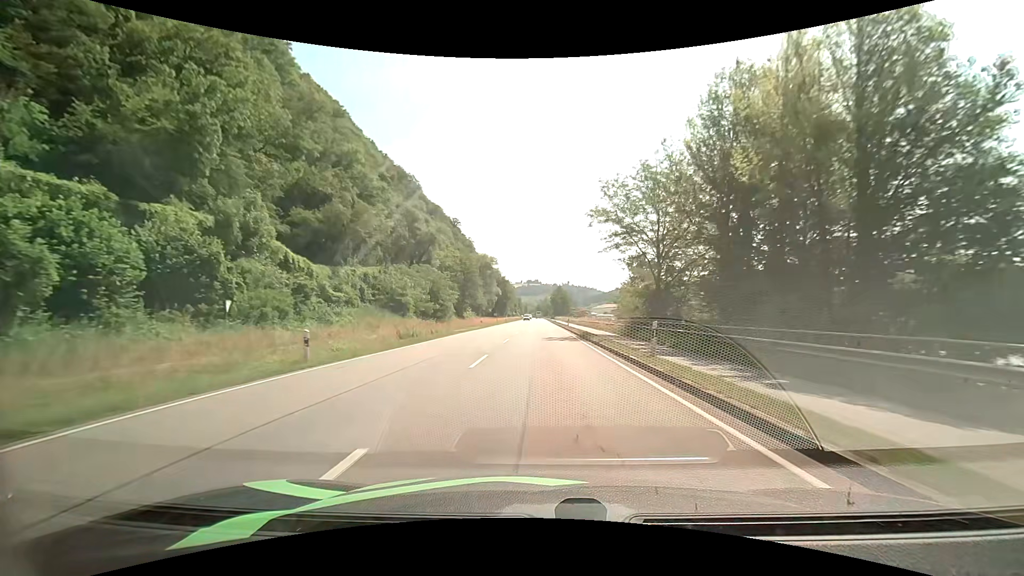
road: primary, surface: asphalt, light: Day
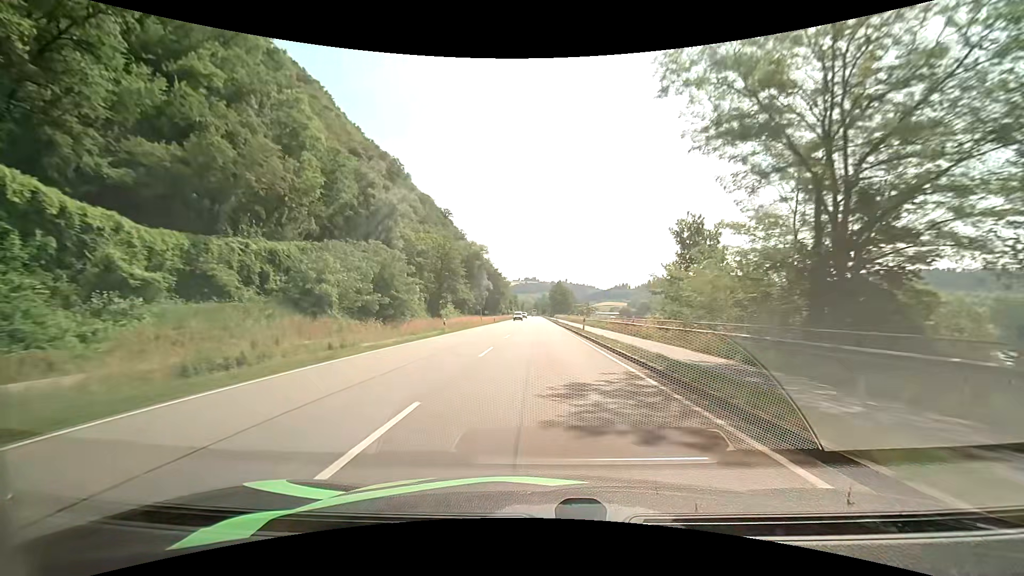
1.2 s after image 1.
(0.0, +21.7) m; 0°
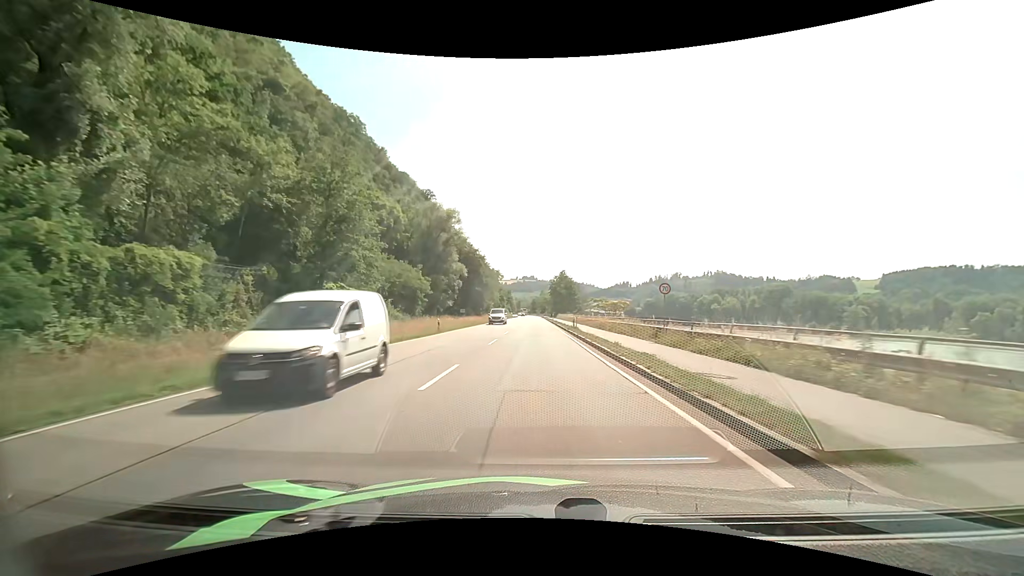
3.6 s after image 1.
(+0.1, +42.9) m; 0°
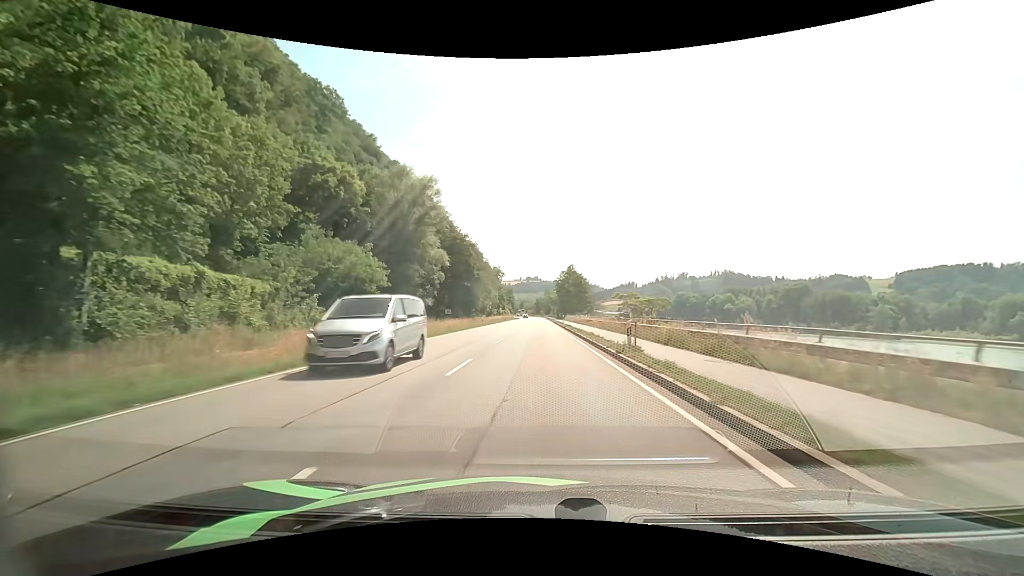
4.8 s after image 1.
(-0.1, +21.0) m; -1°
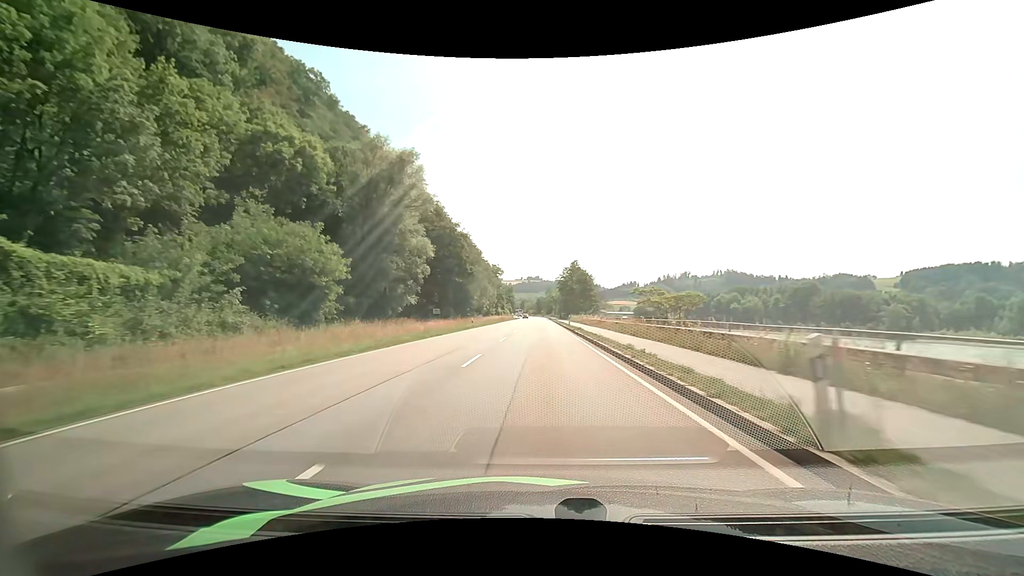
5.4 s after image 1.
(0.0, +10.4) m; 0°
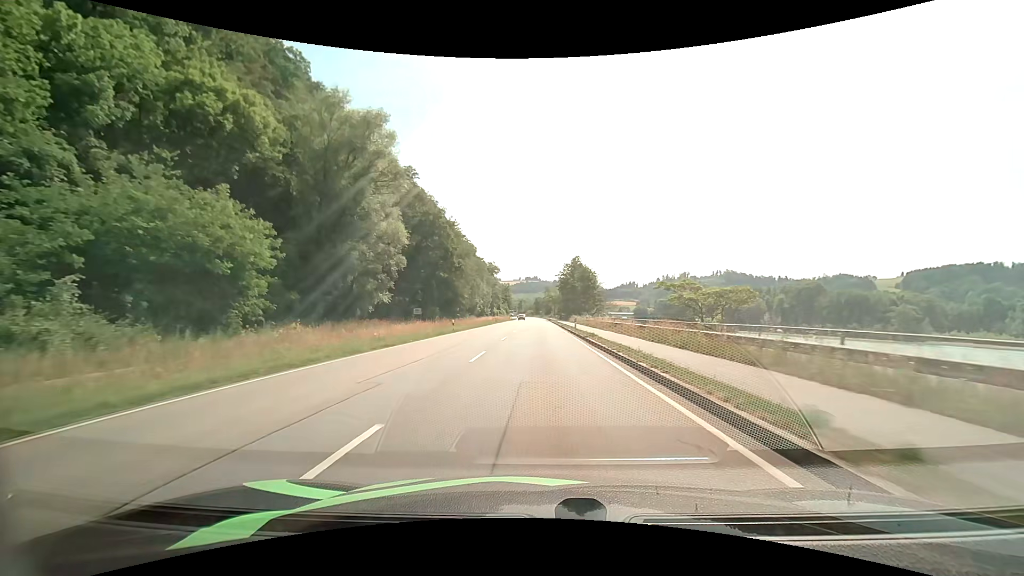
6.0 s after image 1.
(0.0, +10.4) m; 0°
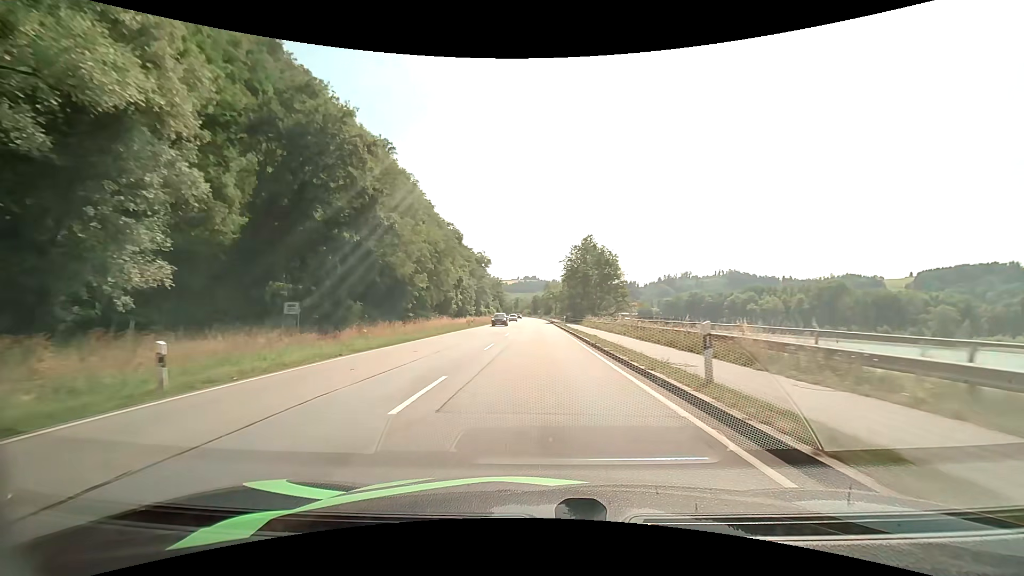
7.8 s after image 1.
(0.0, +31.4) m; 0°
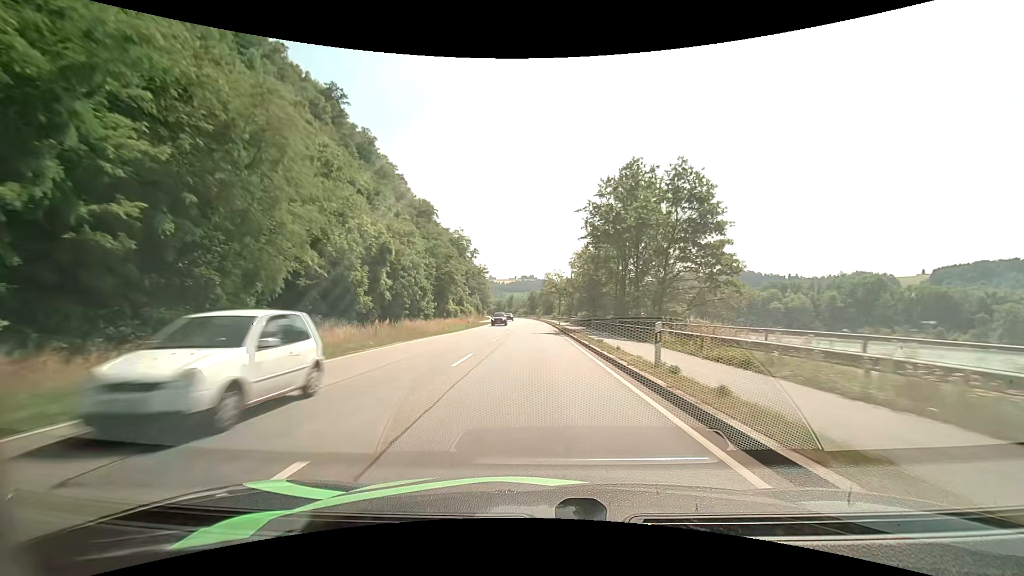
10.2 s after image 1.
(+0.1, +42.4) m; 0°
(0, +10) (0, +20) (0, +30) (0, +40) (0, +50) (0, +60) (-1, +70) (-1, +80) (-1, +90) (-2, +100) m
